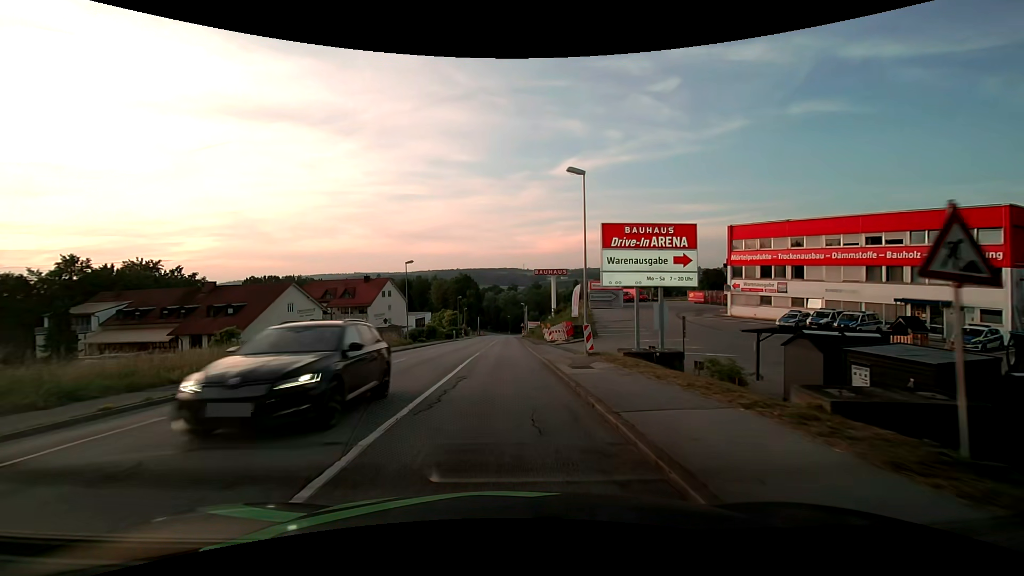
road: tertiary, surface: asphalt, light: Day
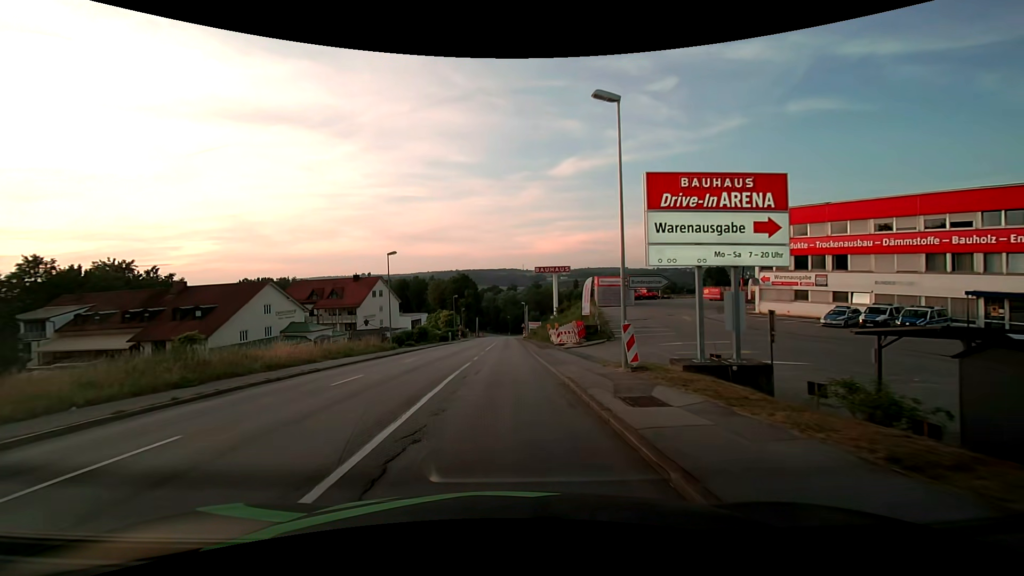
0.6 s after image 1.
(0.0, +7.0) m; 0°
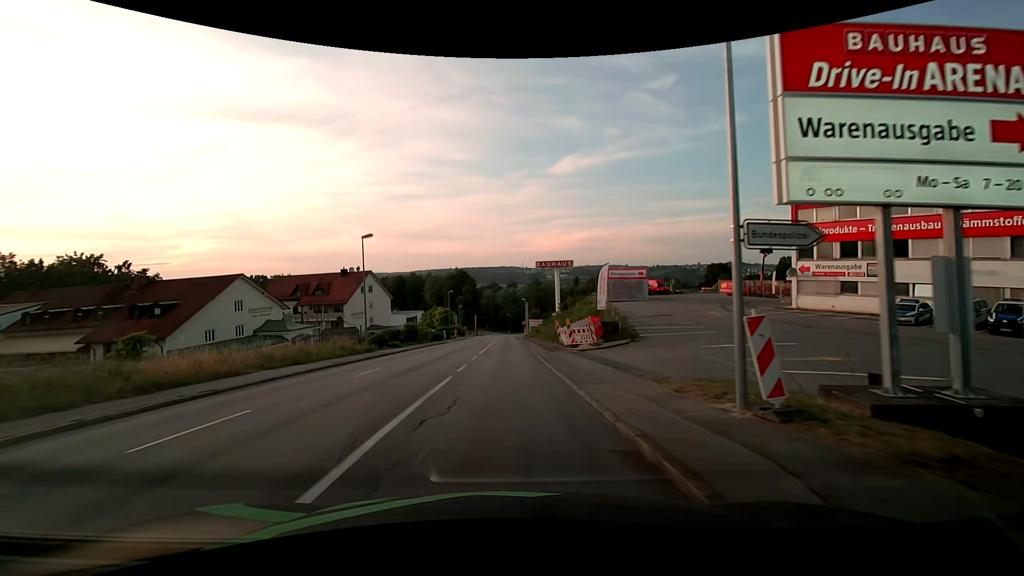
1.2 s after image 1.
(0.0, +7.1) m; 0°
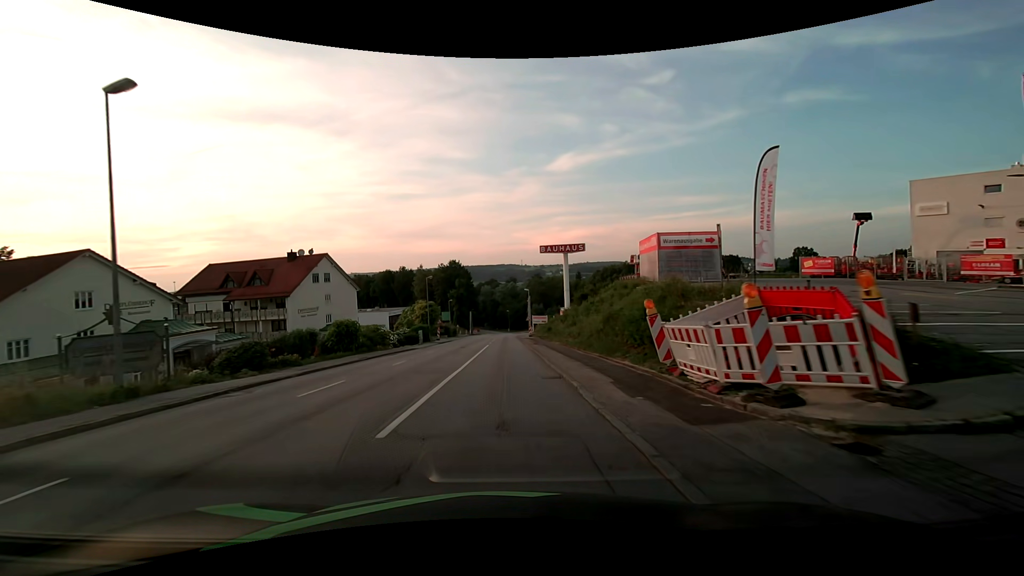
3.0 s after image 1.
(0.0, +21.9) m; 0°
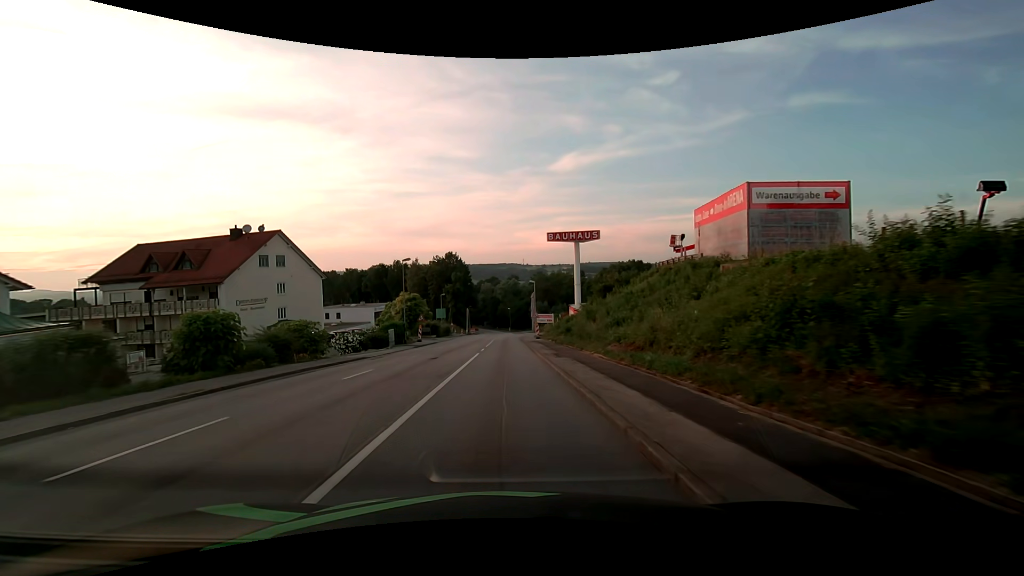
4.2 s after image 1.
(0.0, +15.2) m; 0°
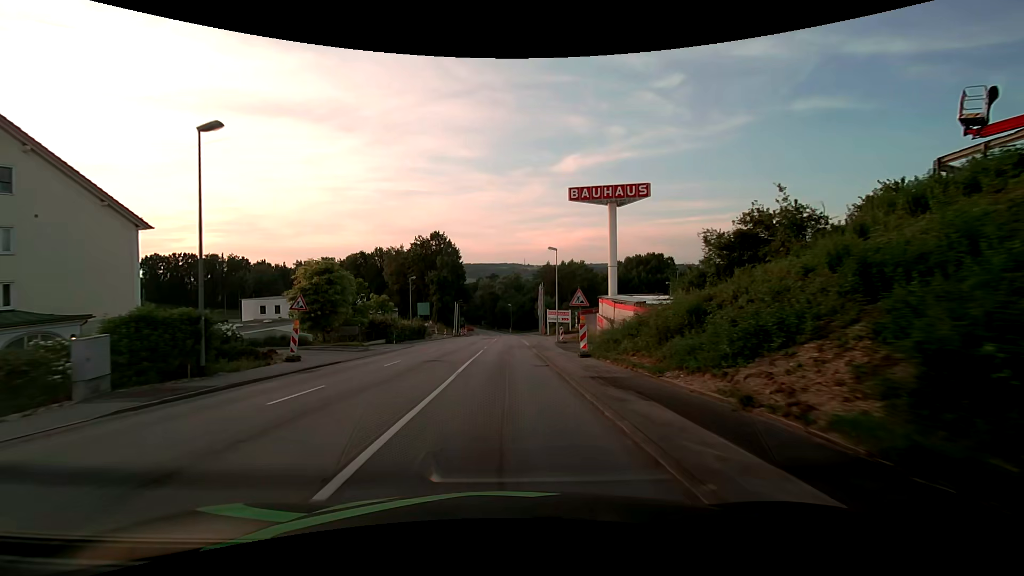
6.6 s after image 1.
(+0.1, +31.6) m; 0°
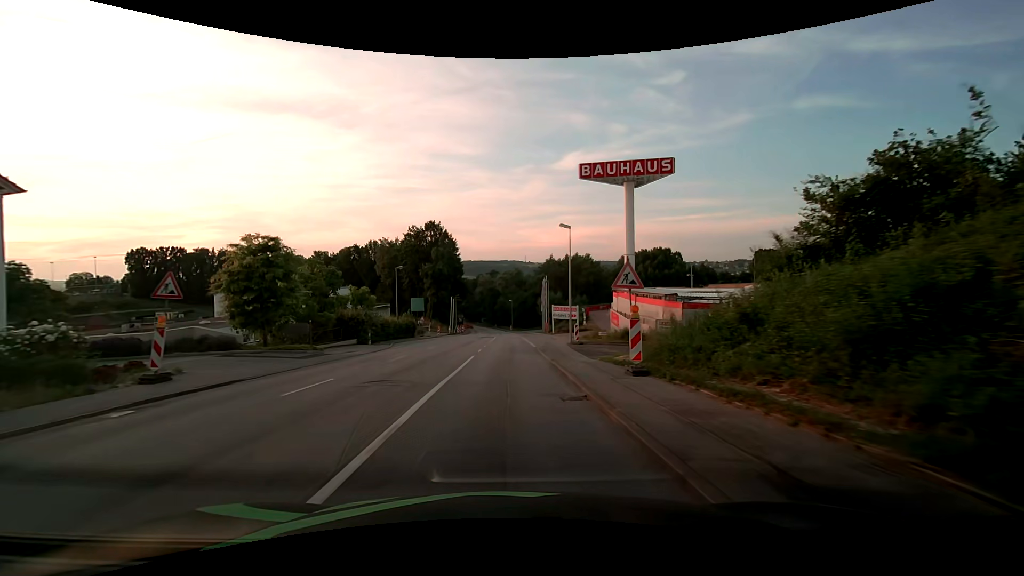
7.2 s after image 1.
(0.0, +8.1) m; 0°
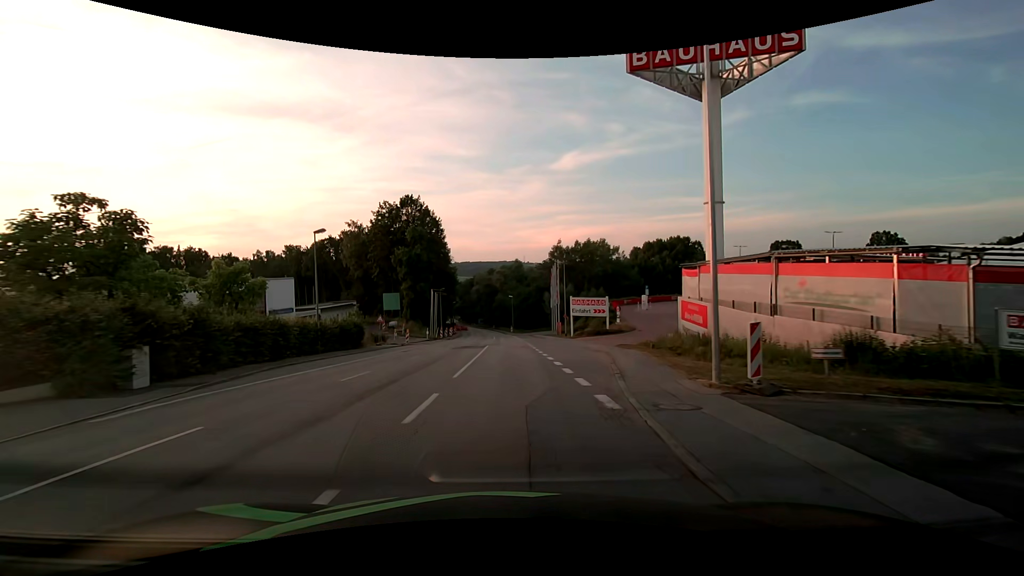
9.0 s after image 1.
(0.0, +23.5) m; 0°
(0, +10) (0, +20) (0, +30) (0, +40) (0, +50) (0, +60) (0, +70) (-1, +80) (-1, +90) (-2, +100) m
